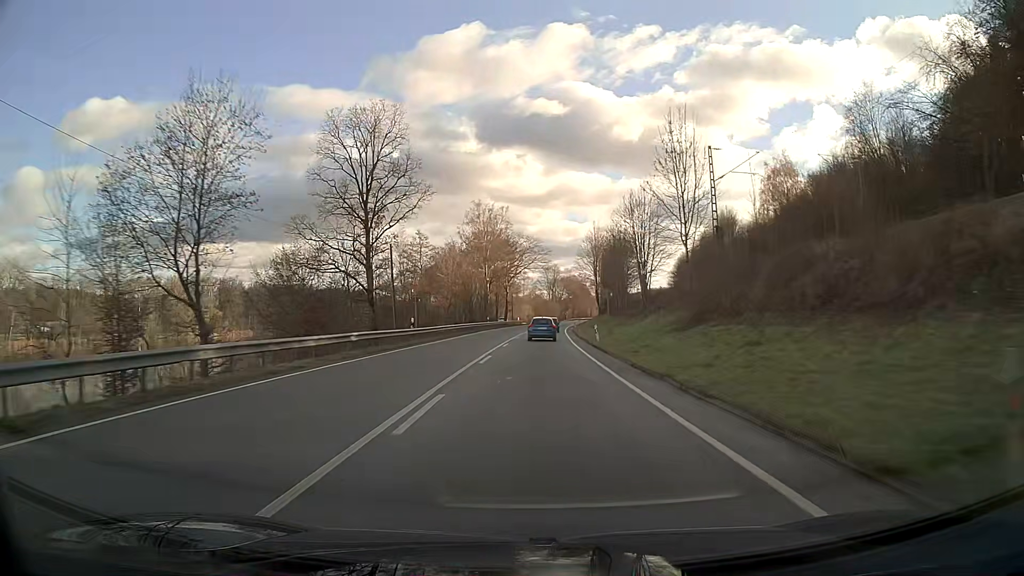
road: primary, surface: asphalt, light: Day
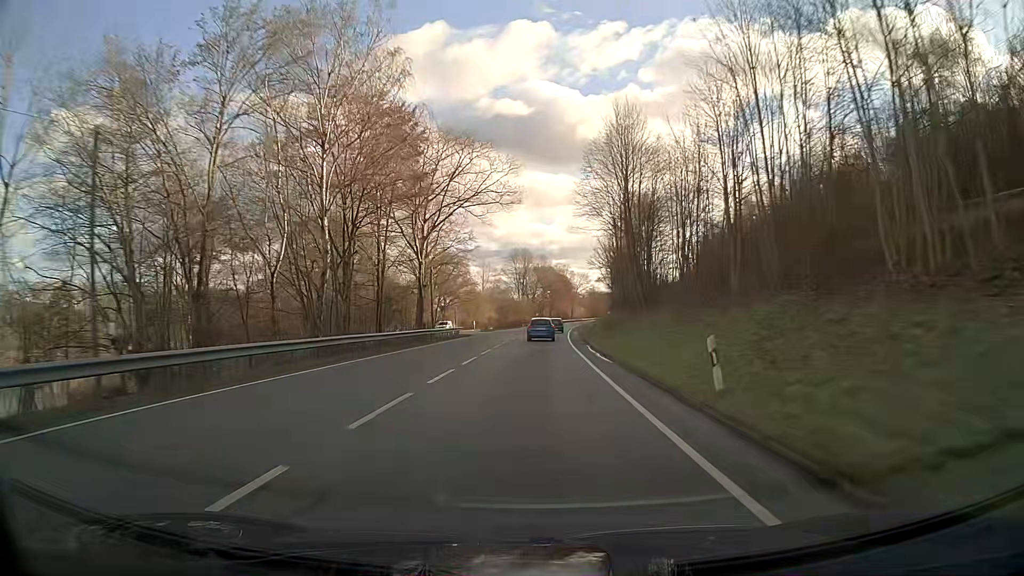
(+1.4, +67.2) m; +2°
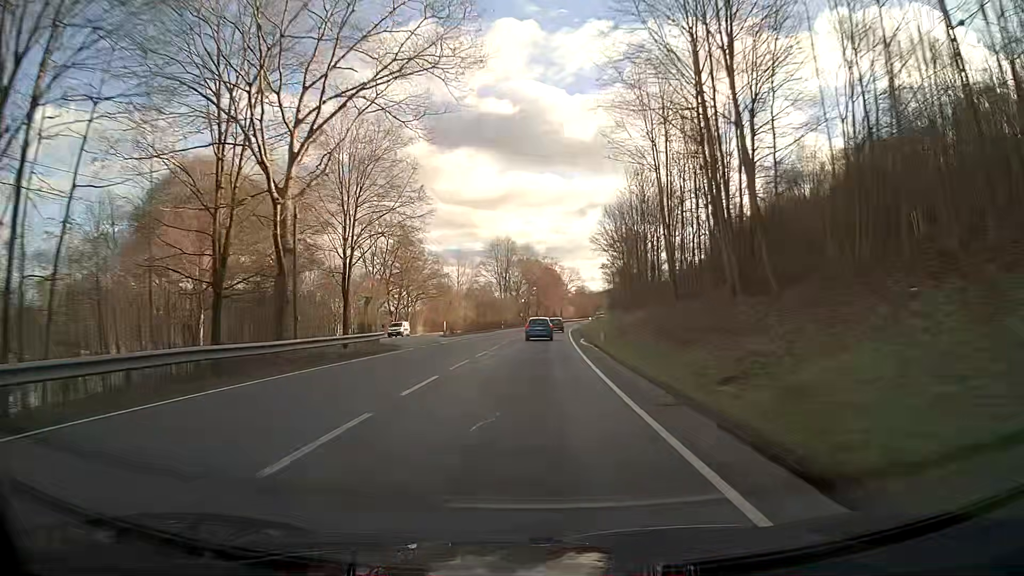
(+0.3, +27.0) m; +1°
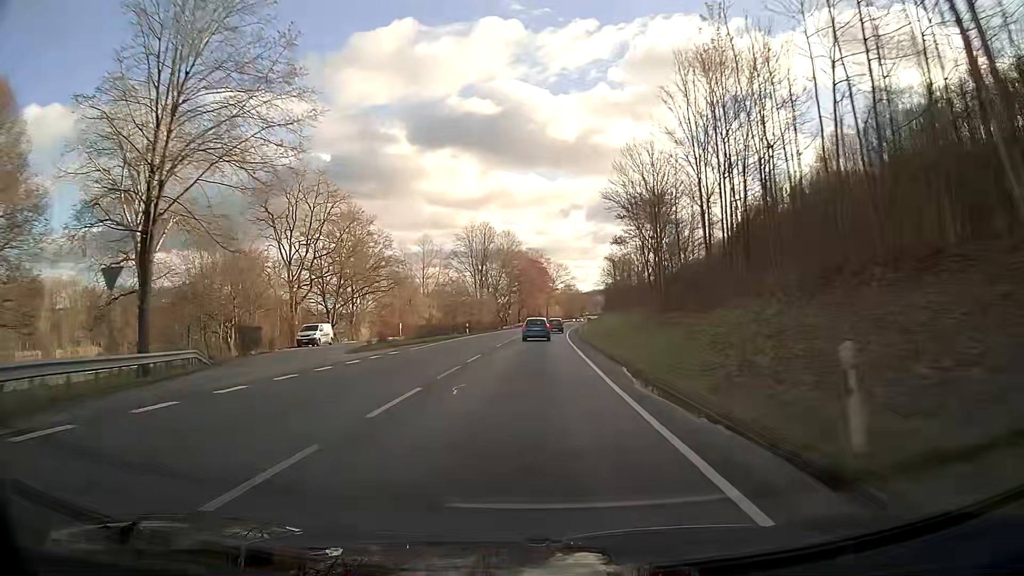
(+0.3, +27.1) m; +1°
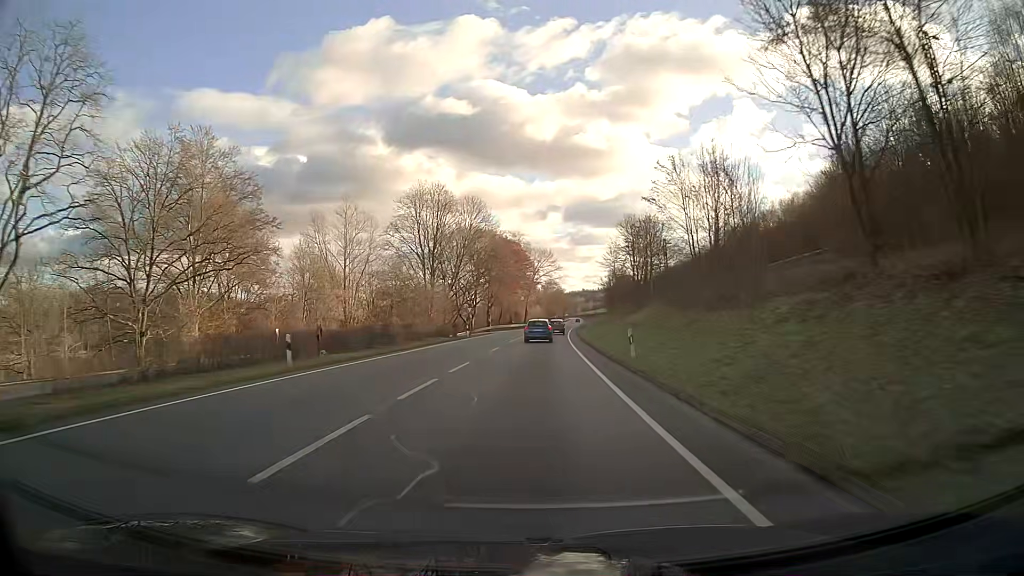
(+0.7, +40.6) m; +2°
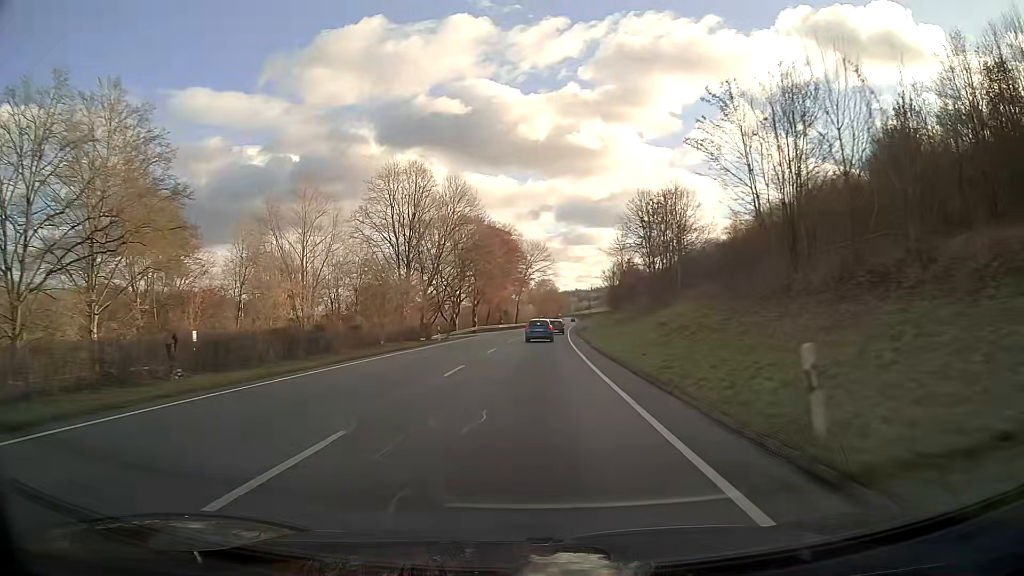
(+0.1, +13.6) m; +1°
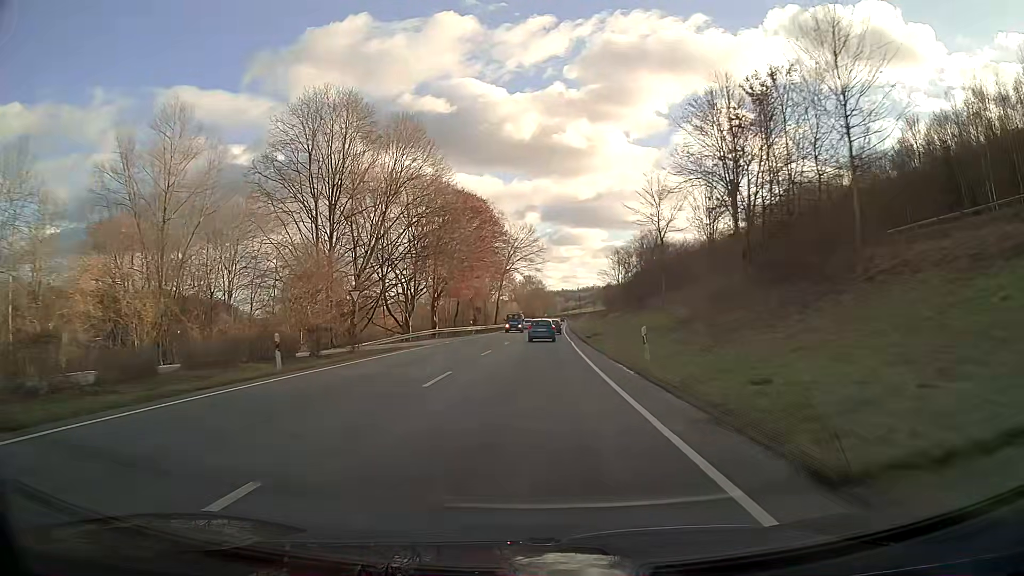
(+0.3, +27.3) m; +1°
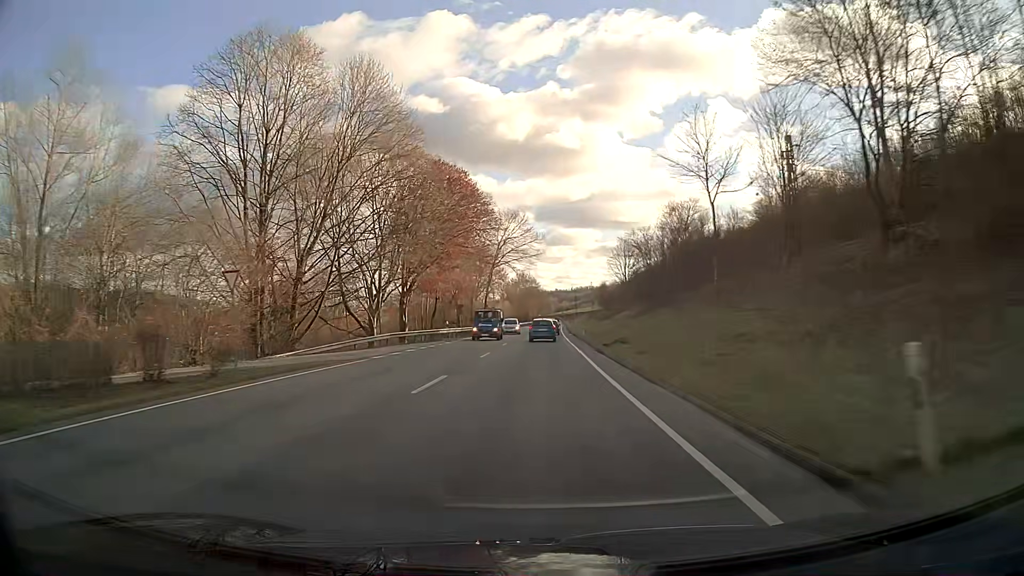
(+0.1, +13.7) m; +1°
